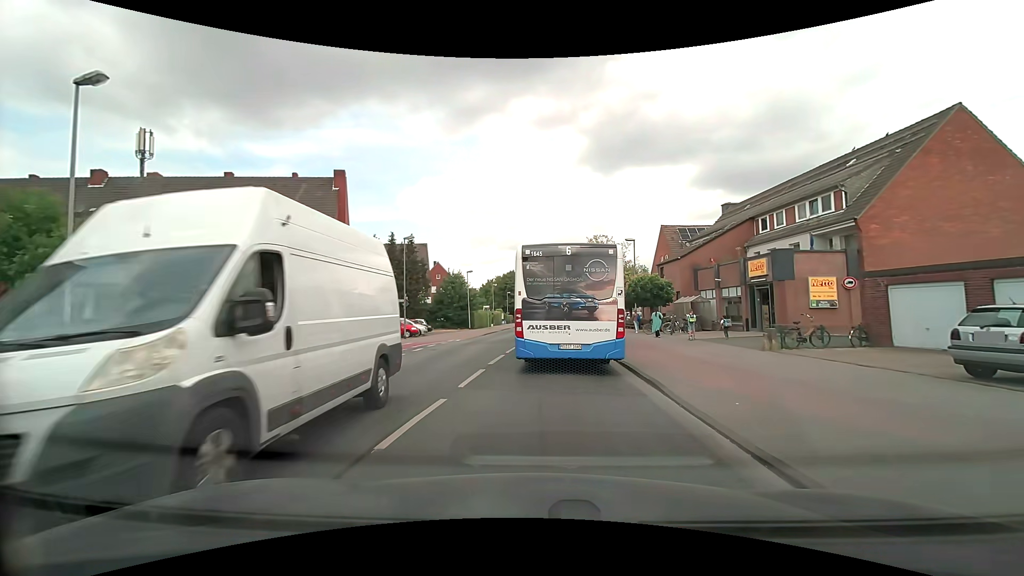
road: tertiary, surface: asphalt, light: Day
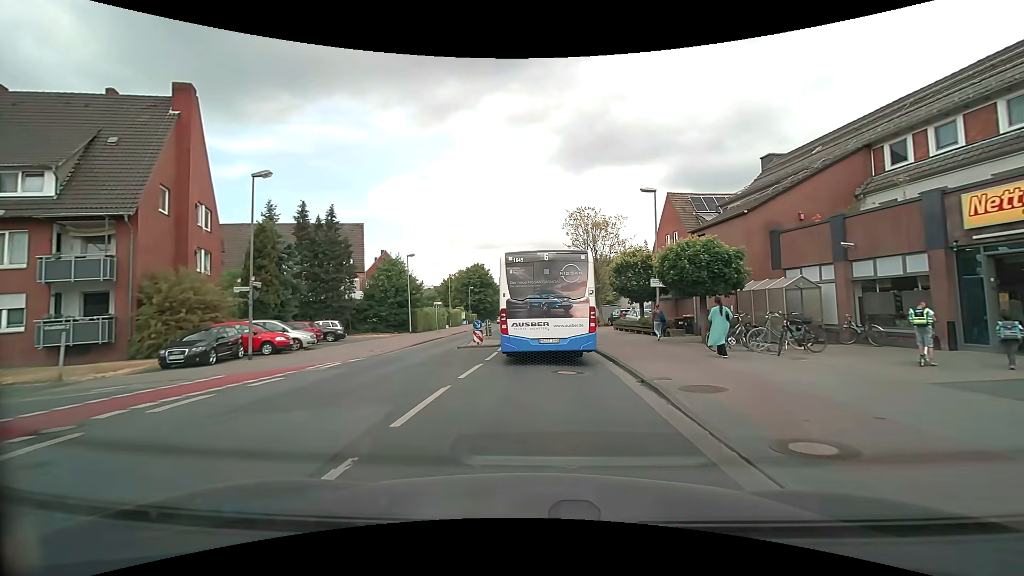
(+0.3, +17.1) m; +3°
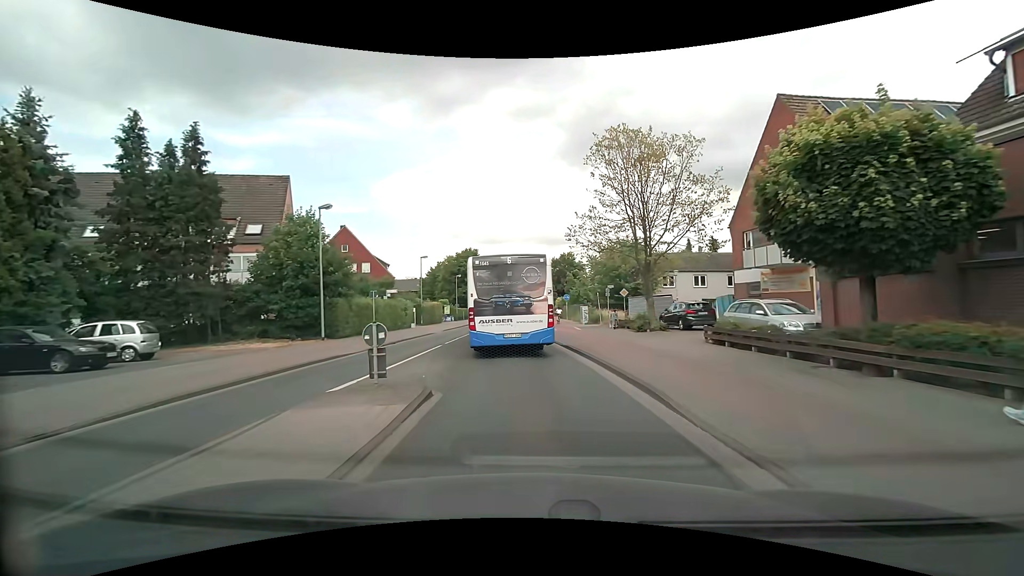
(-0.1, +20.6) m; -1°
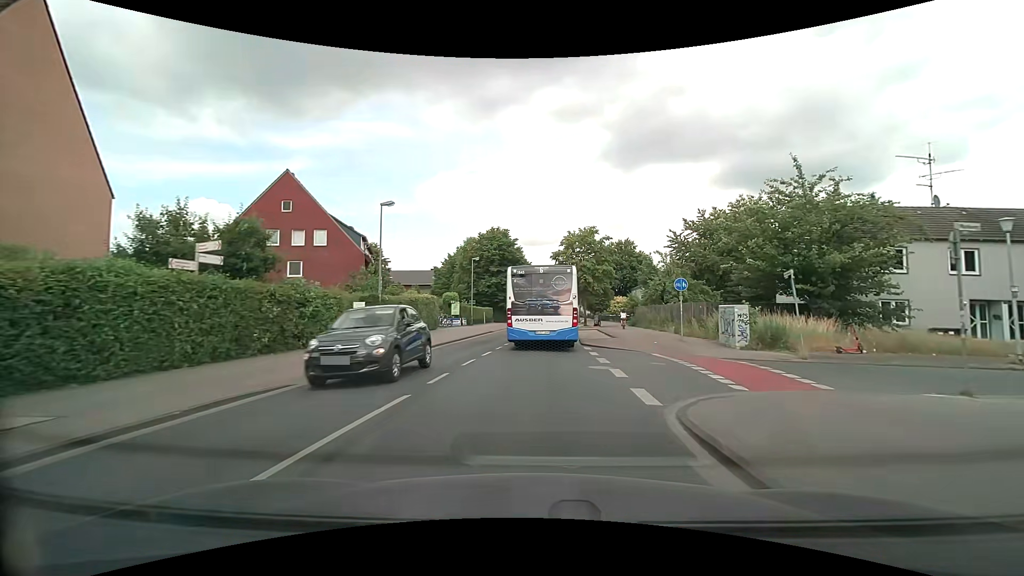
(-1.4, +28.1) m; -5°
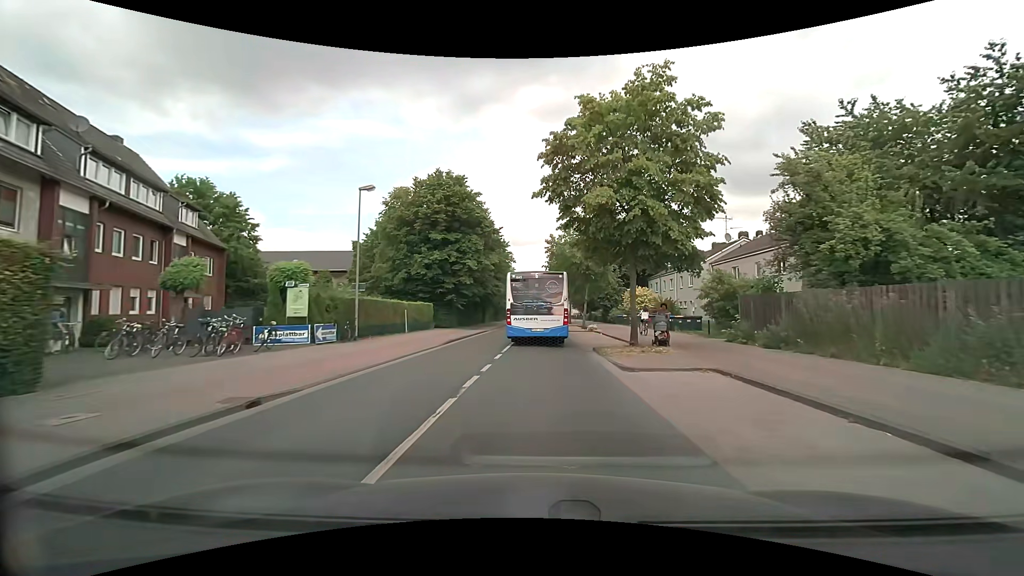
(+0.9, +32.0) m; +3°
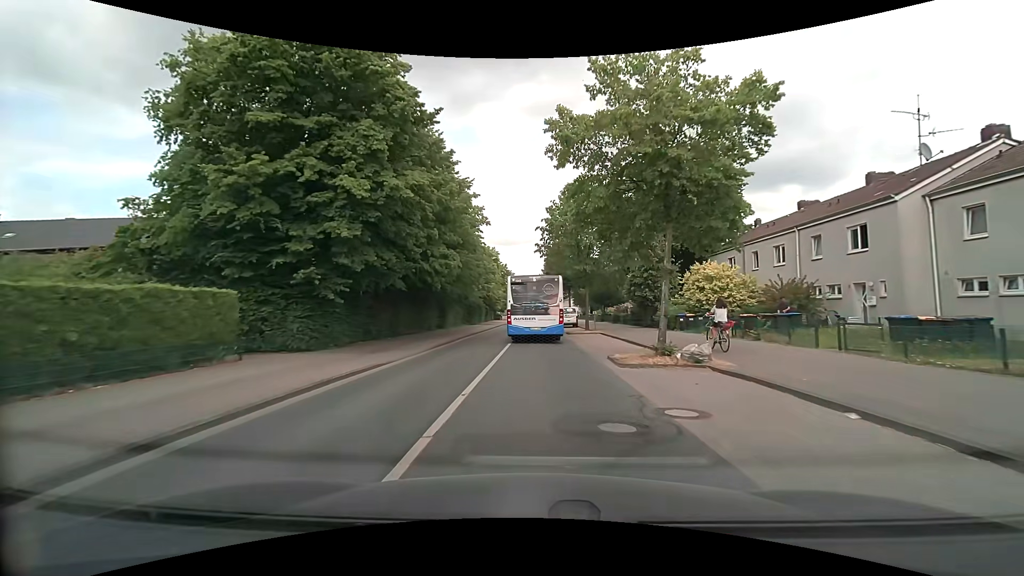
(+0.3, +27.1) m; +1°
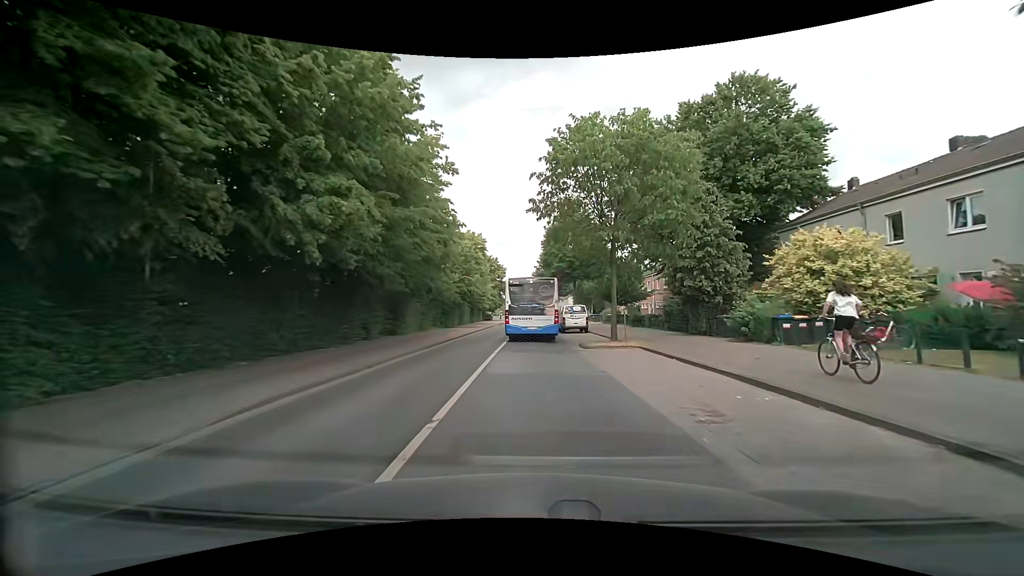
(+0.1, +13.7) m; +1°
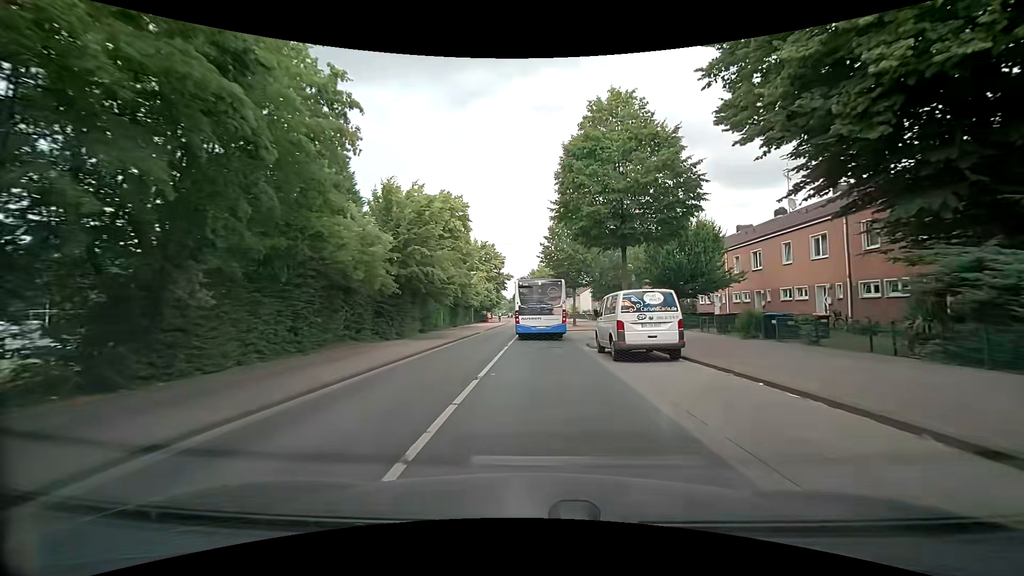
(-0.1, +21.5) m; -2°
(0, +10) (0, +20) (+1, +30) (+1, +40) (+1, +50) (+1, +60) (+1, +70) (+1, +80) (+1, +90) (+1, +100) m
